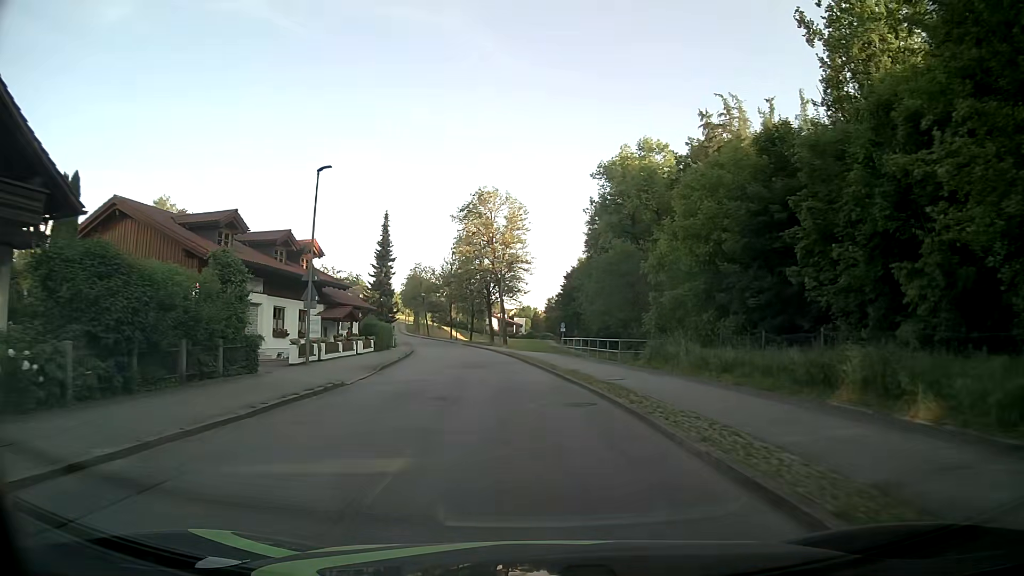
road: unclassified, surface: asphalt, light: Day
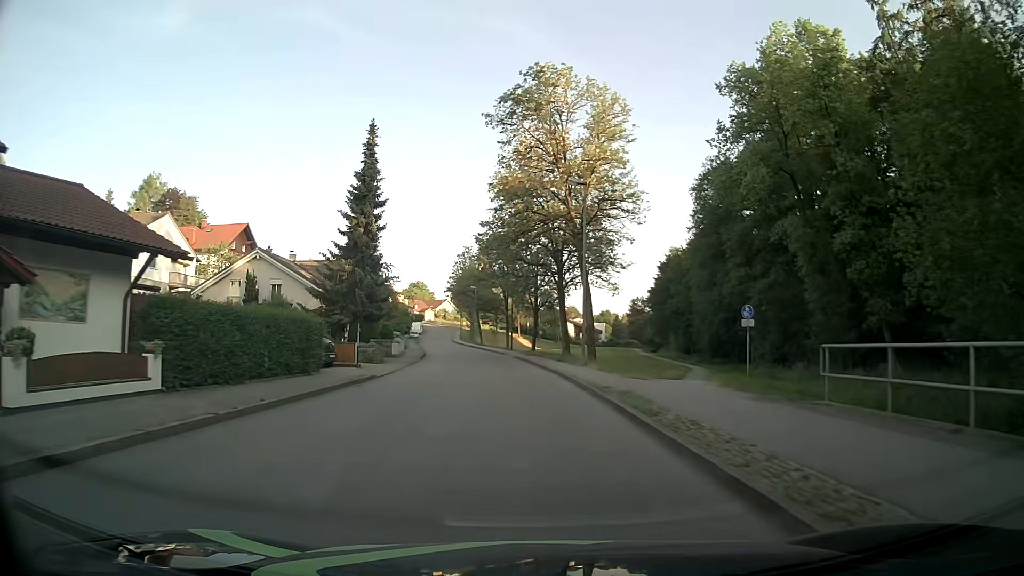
(-1.9, +33.6) m; -7°
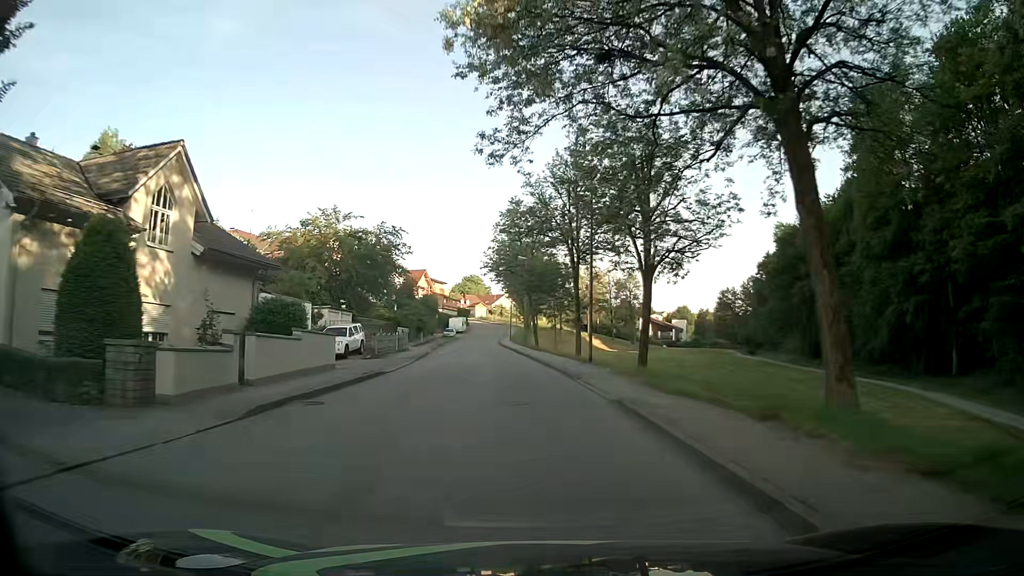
(-1.1, +33.8) m; -4°
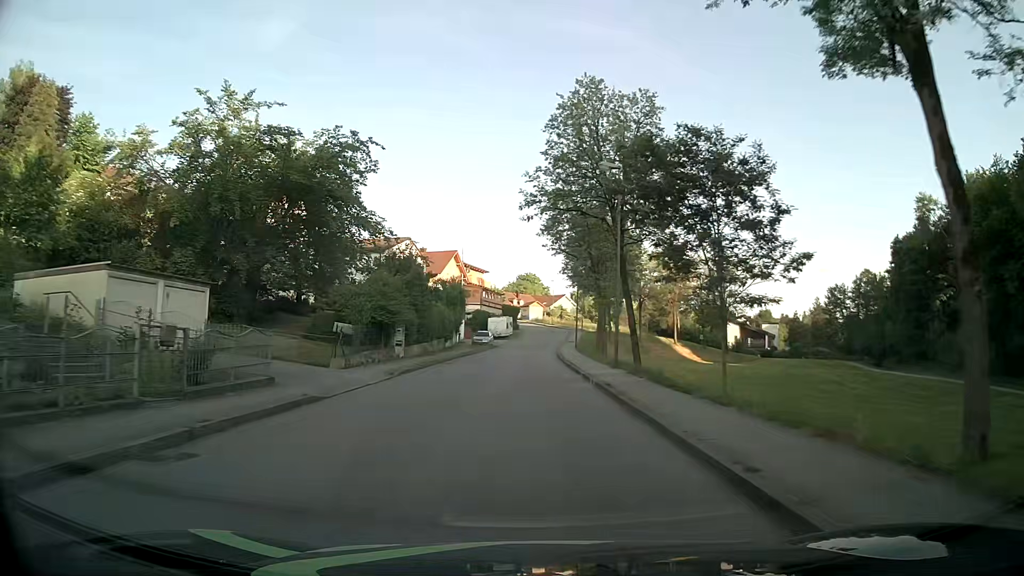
(-1.8, +33.8) m; -5°
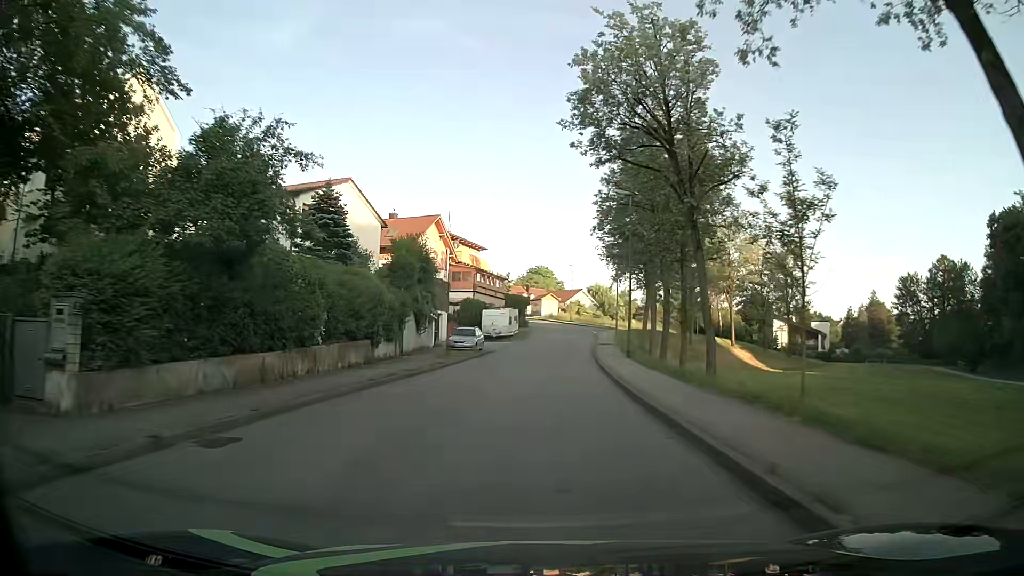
(-0.4, +26.0) m; -1°
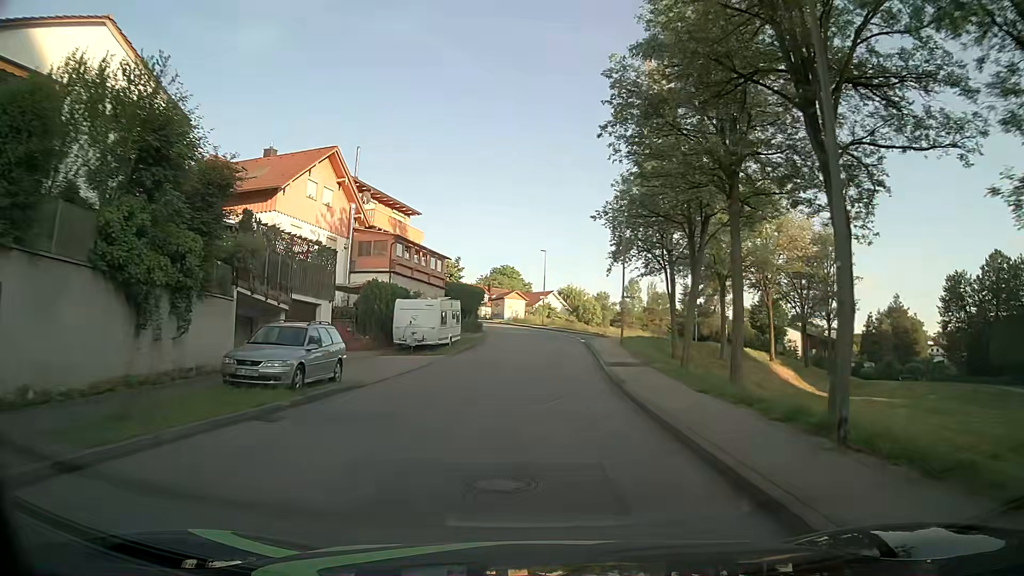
(+0.7, +24.6) m; +3°
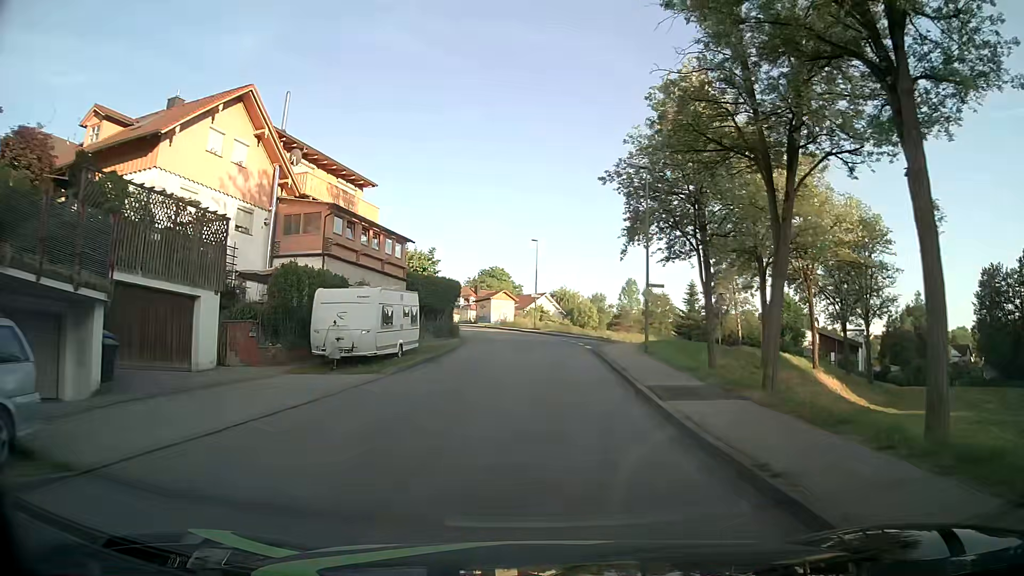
(0.0, +11.1) m; +1°
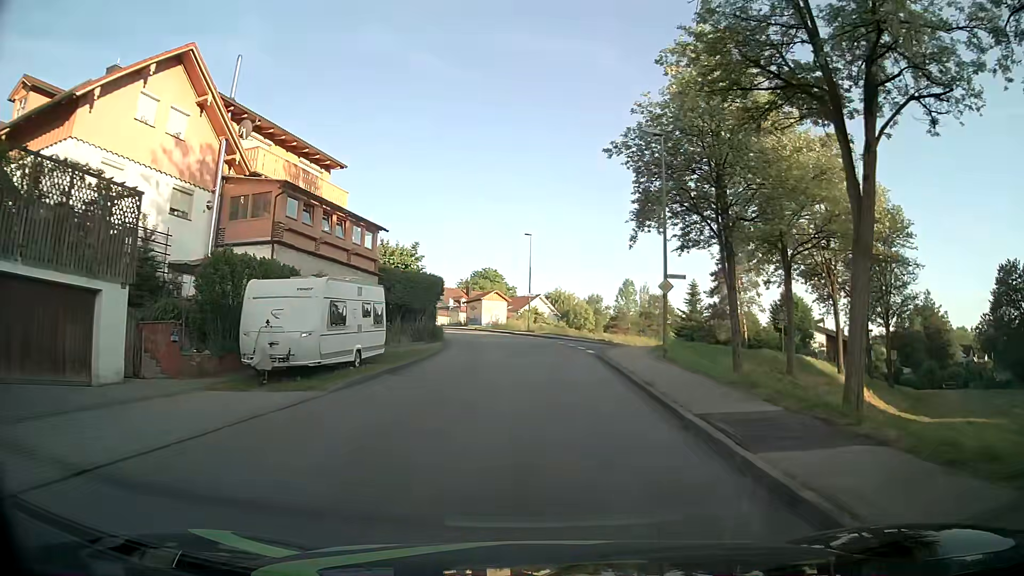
(0.0, +5.1) m; +1°
(0, +10) (0, +20) (0, +30) (+6, +38) (+14, +44) (+21, +50) (+28, +57) (+36, +64) (+44, +70) (+53, +74) m
